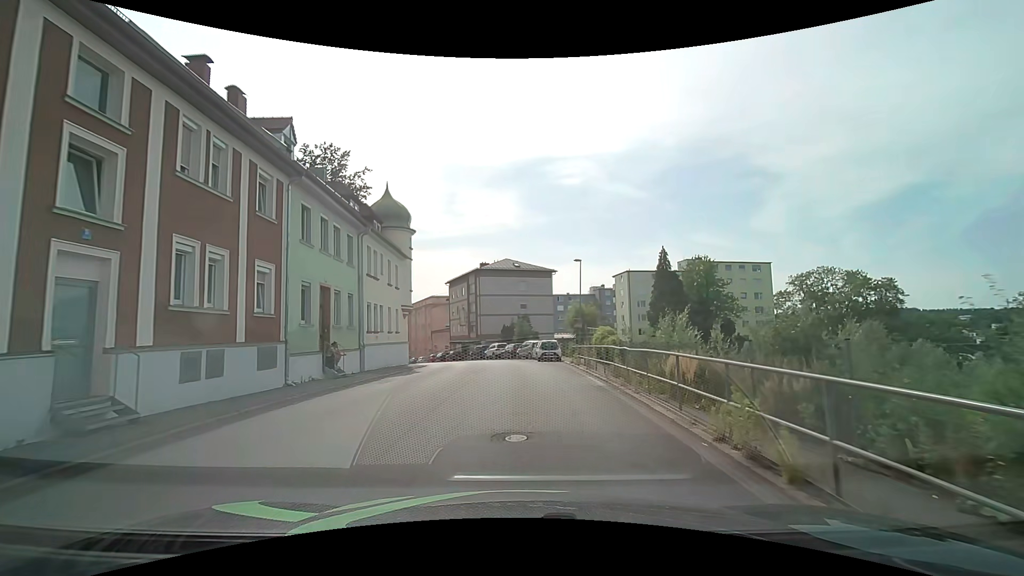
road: tertiary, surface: asphalt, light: Day
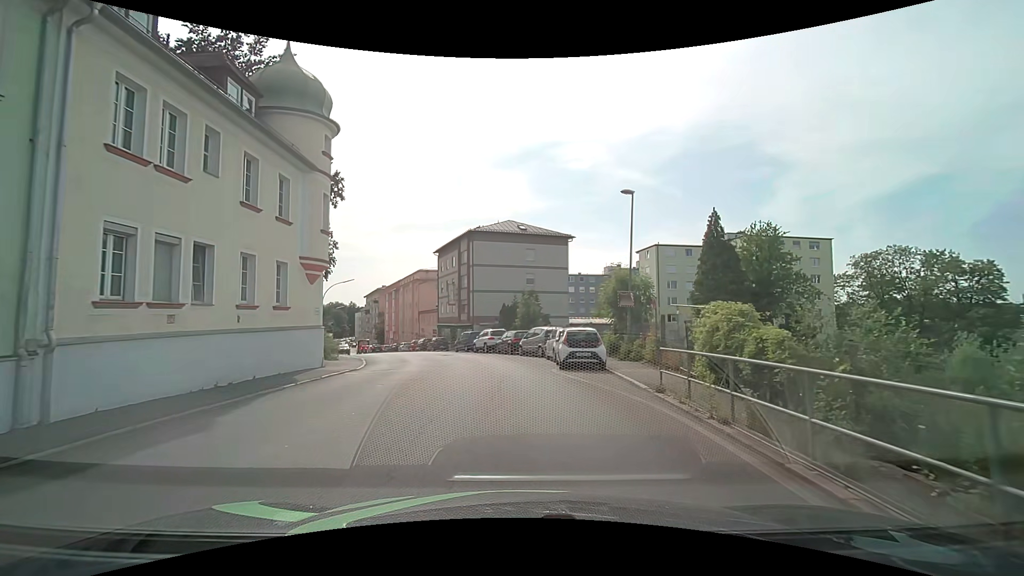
(+0.1, +16.7) m; -1°
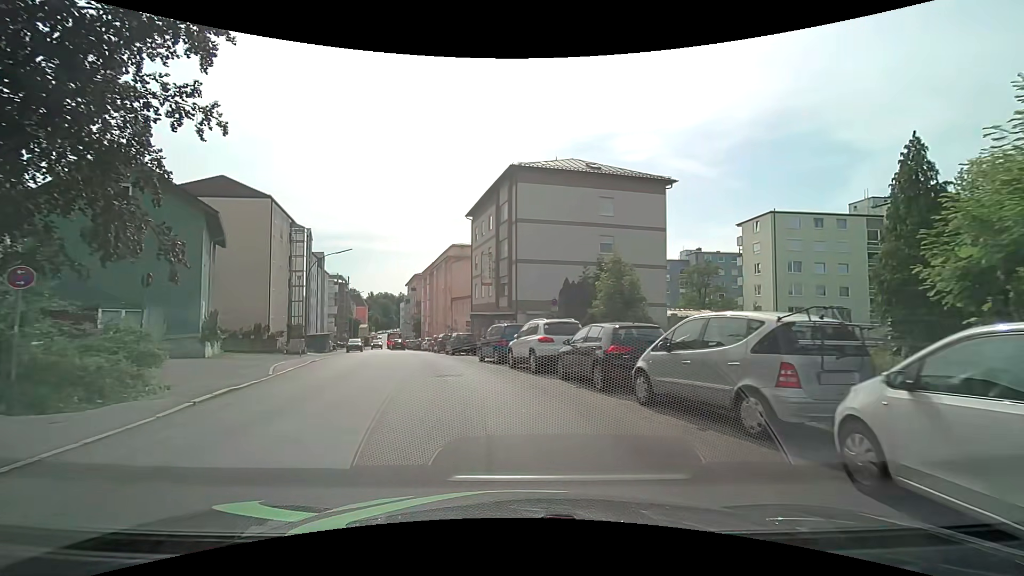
(-0.7, +19.5) m; -5°
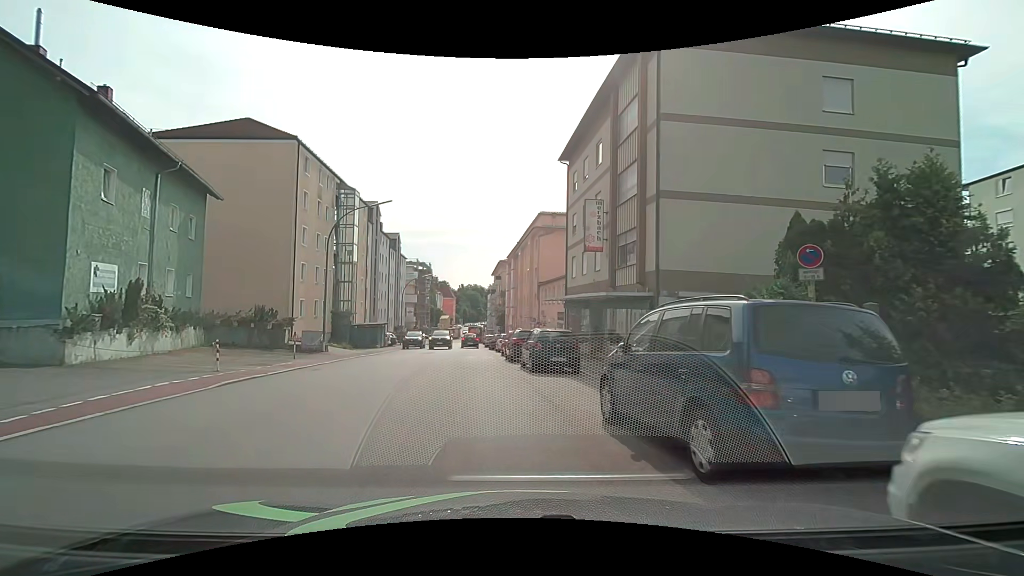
(-1.4, +15.5) m; -9°
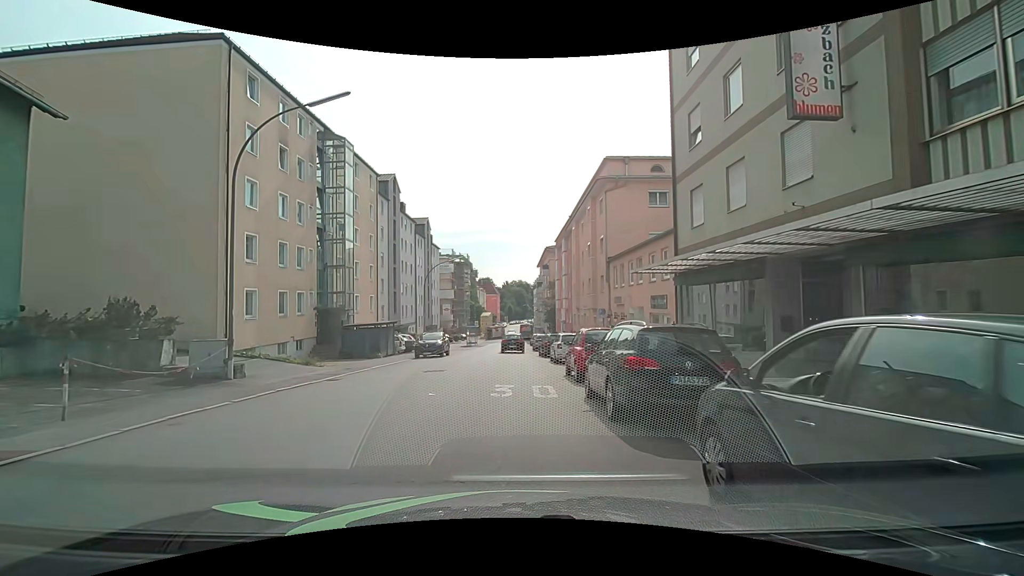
(-1.2, +14.6) m; -6°
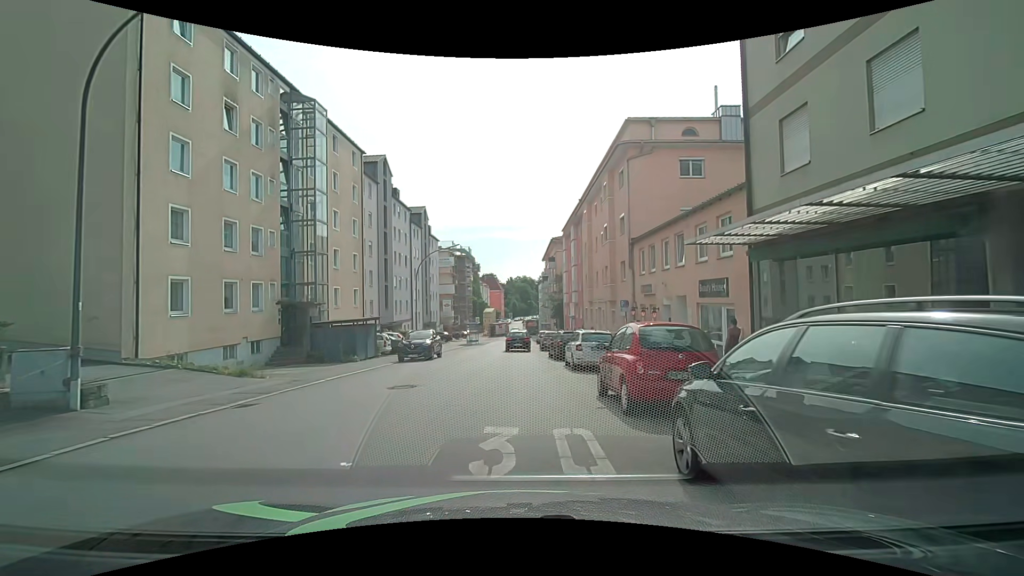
(0.0, +5.7) m; -1°
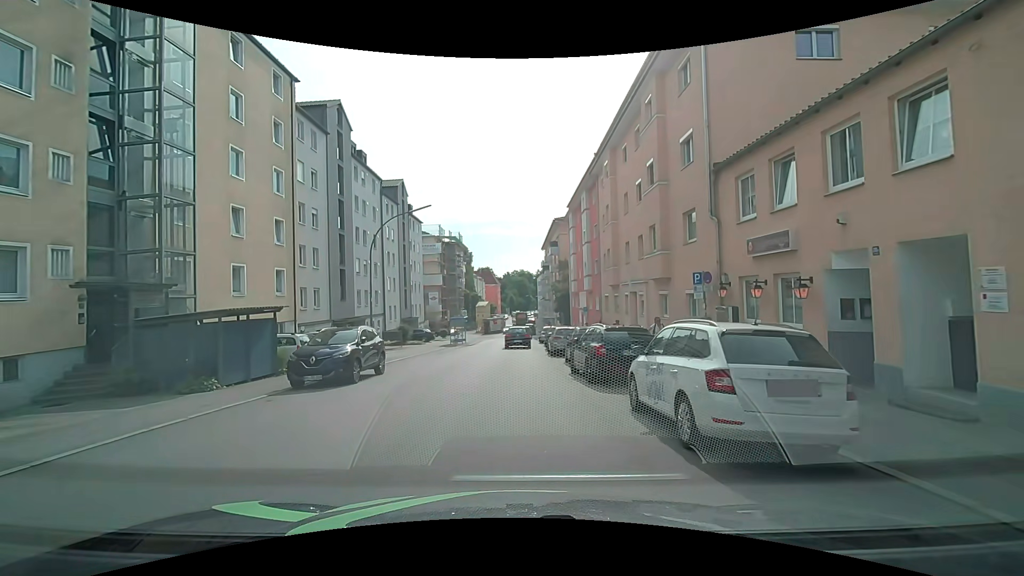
(0.0, +12.3) m; +1°
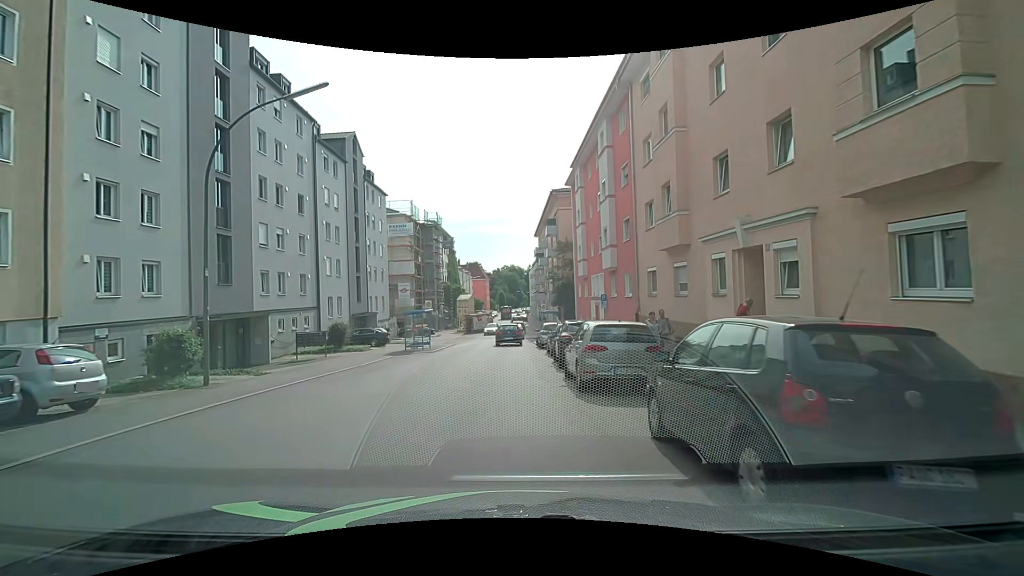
(-0.1, +14.7) m; +1°
(0, +10) (0, +20) (-1, +30) (-1, +40) (-1, +50) (0, +60) (0, +70) (0, +80) (0, +90) (-2, +100) m
